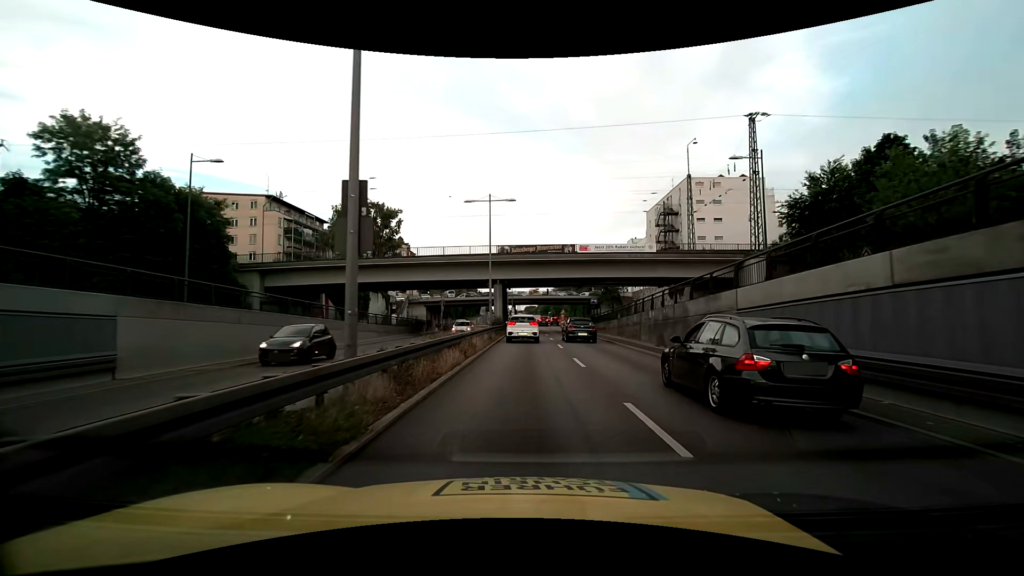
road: trunk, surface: asphalt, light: Day
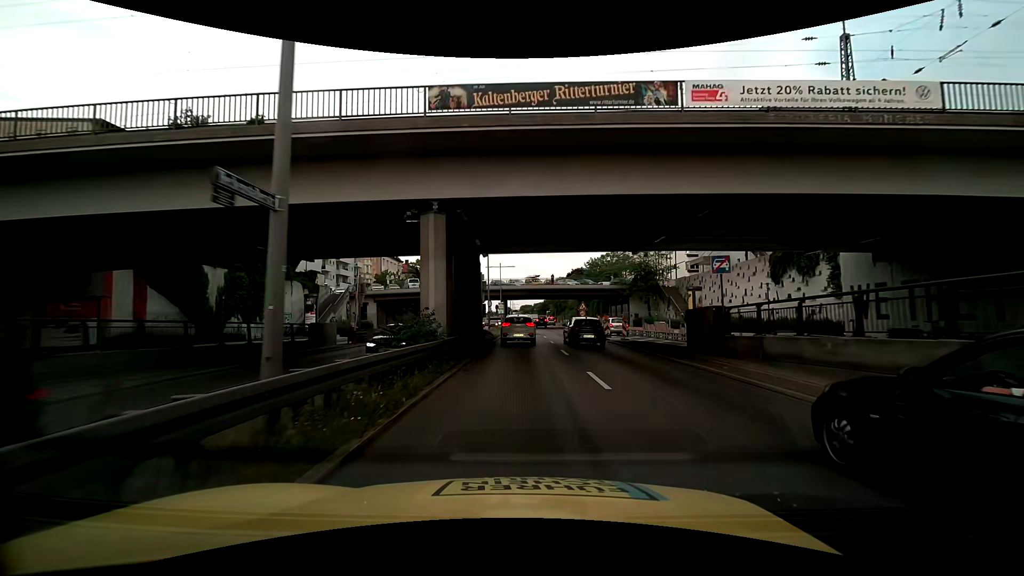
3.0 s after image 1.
(+0.2, +31.6) m; +1°
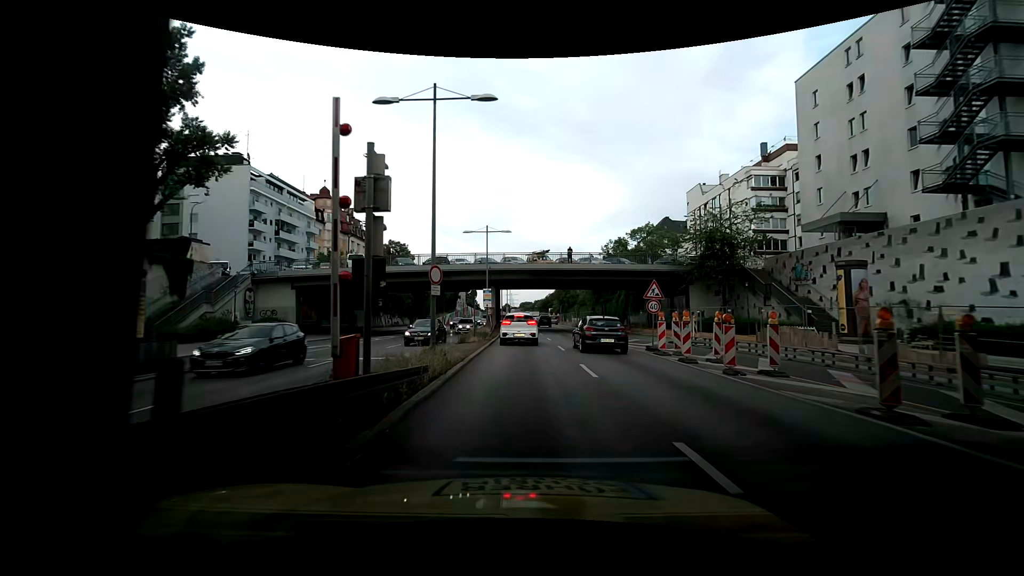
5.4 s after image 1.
(0.0, +25.3) m; 0°
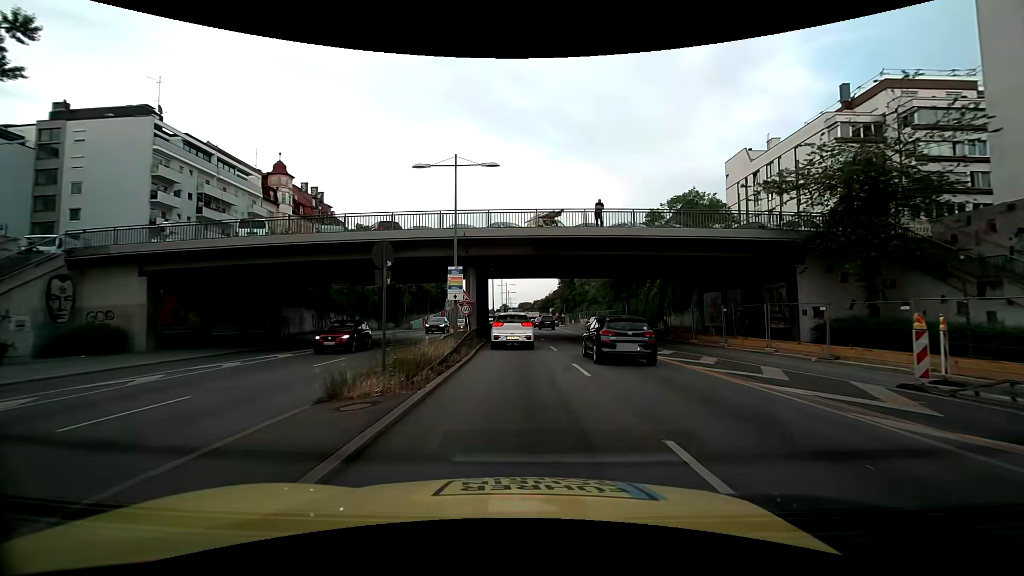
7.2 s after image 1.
(+0.1, +17.9) m; 0°
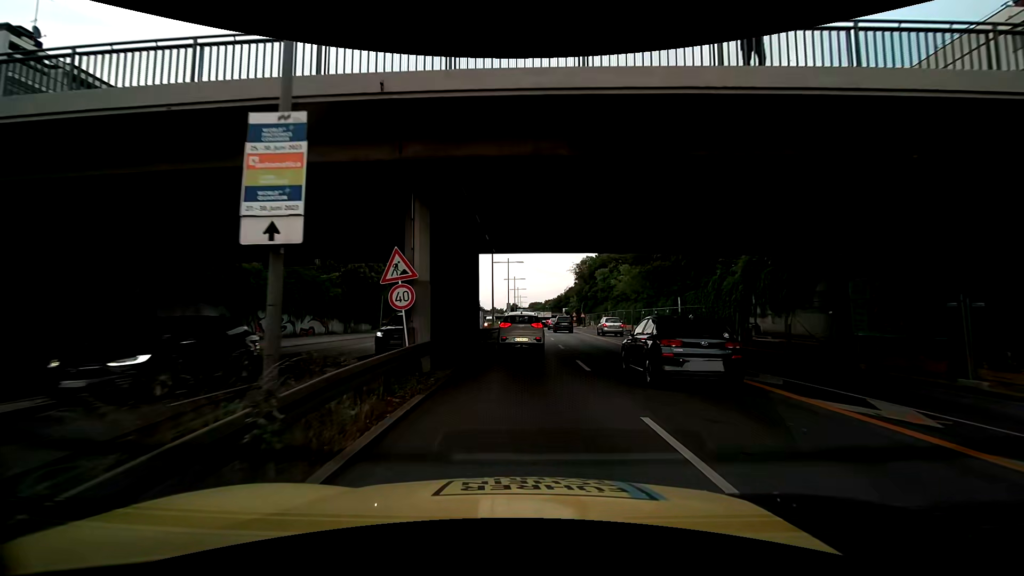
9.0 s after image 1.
(-0.3, +16.7) m; -1°
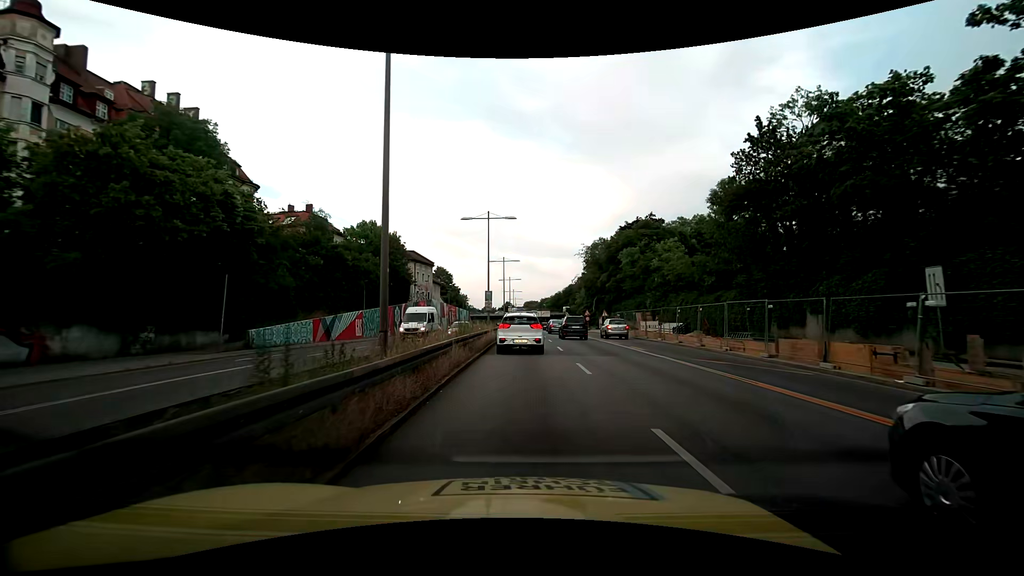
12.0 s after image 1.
(+0.2, +27.7) m; +2°
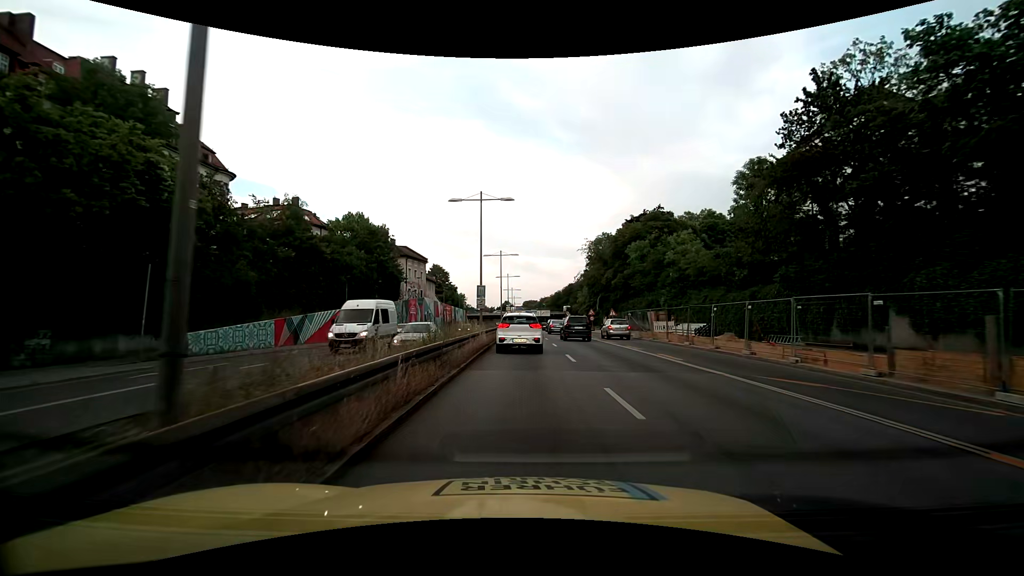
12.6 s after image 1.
(-0.1, +5.5) m; -2°
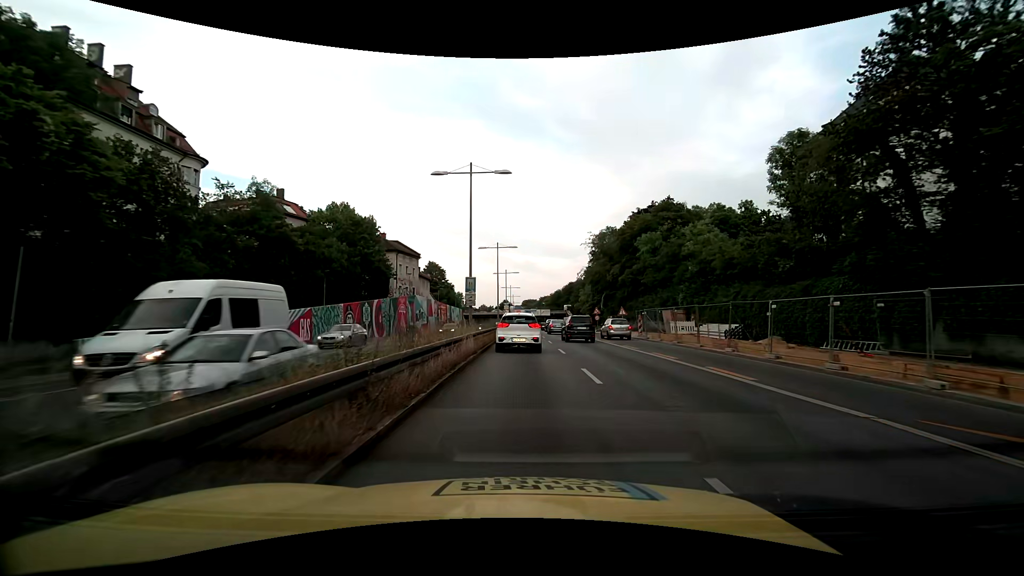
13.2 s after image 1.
(+0.1, +5.4) m; +1°
(0, +10) (0, +20) (0, +30) (0, +40) (0, +50) (0, +60) (0, +70) (0, +80) (0, +90) (0, +100) m
